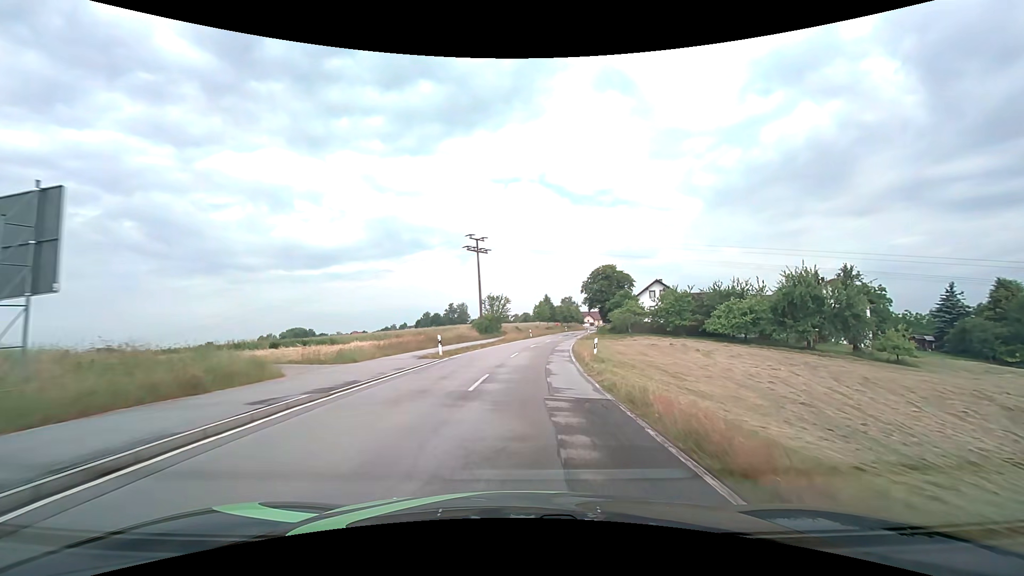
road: tertiary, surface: asphalt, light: Day
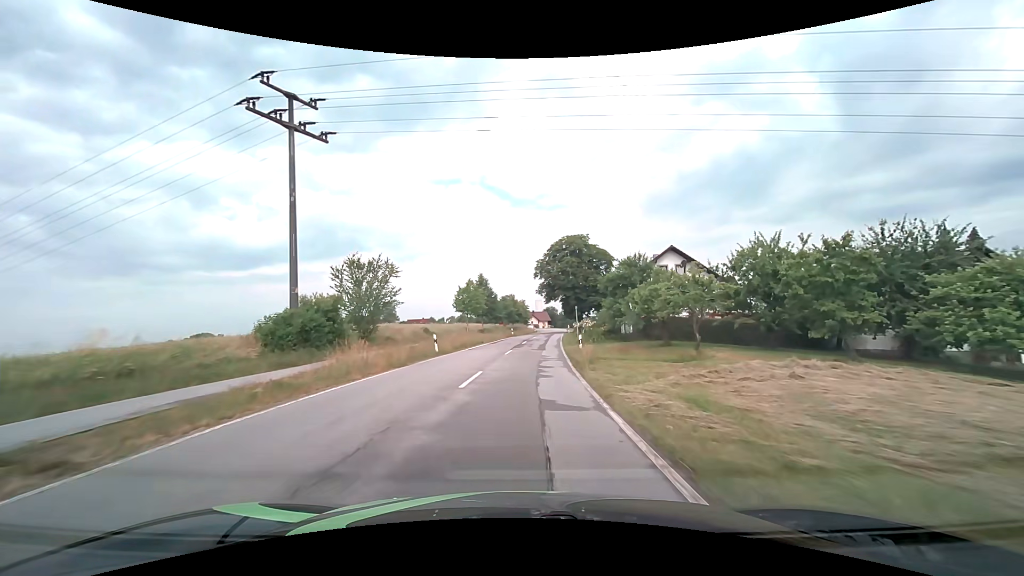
(+2.5, +38.8) m; +7°
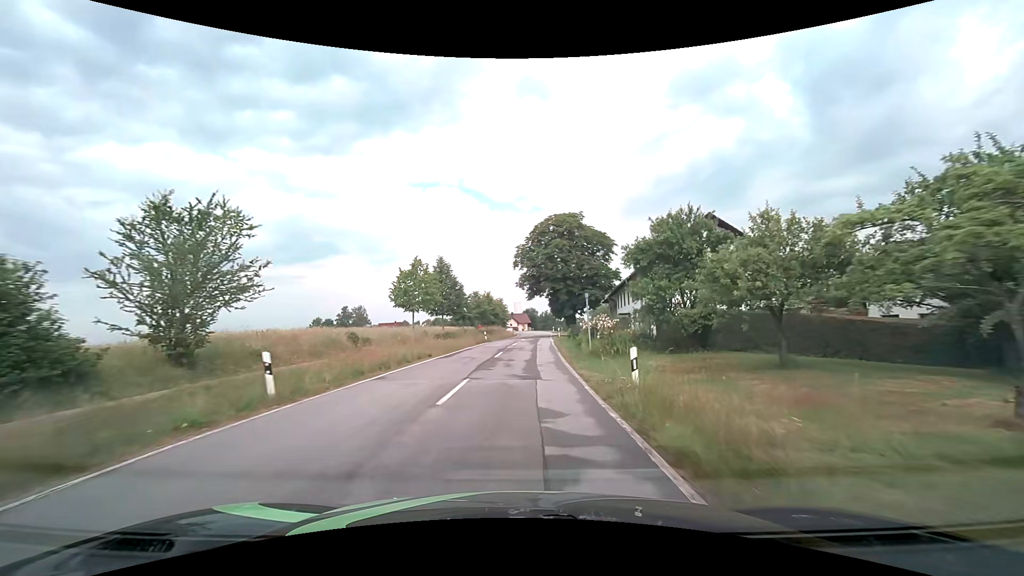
(+0.3, +15.5) m; +2°
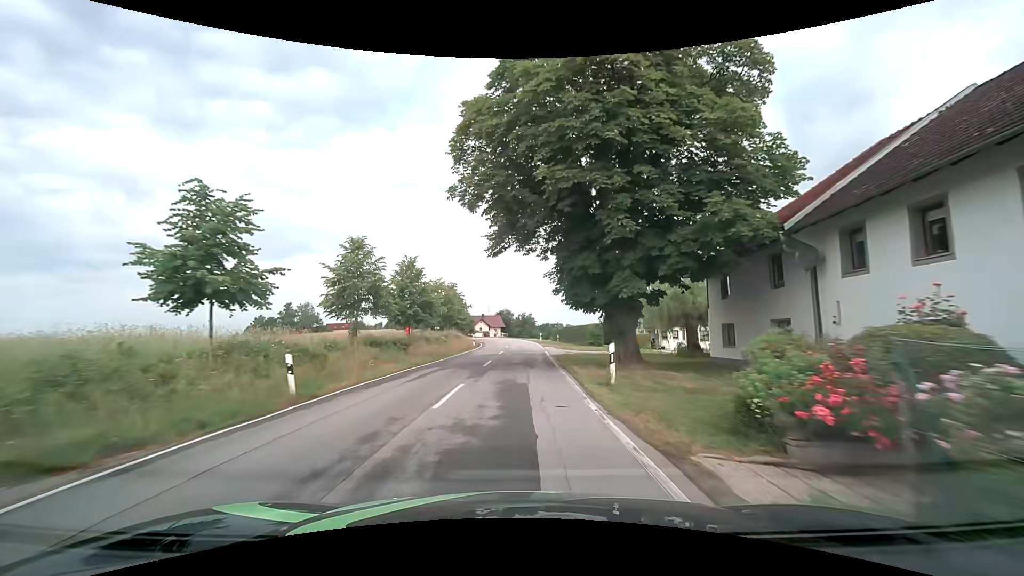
(+1.2, +39.2) m; +3°
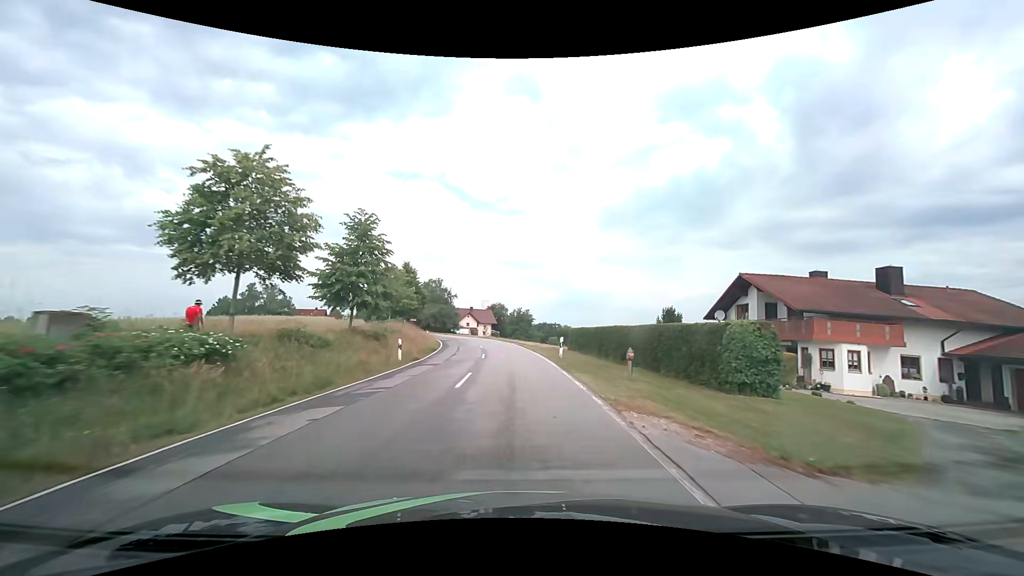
(+0.4, +31.9) m; +1°
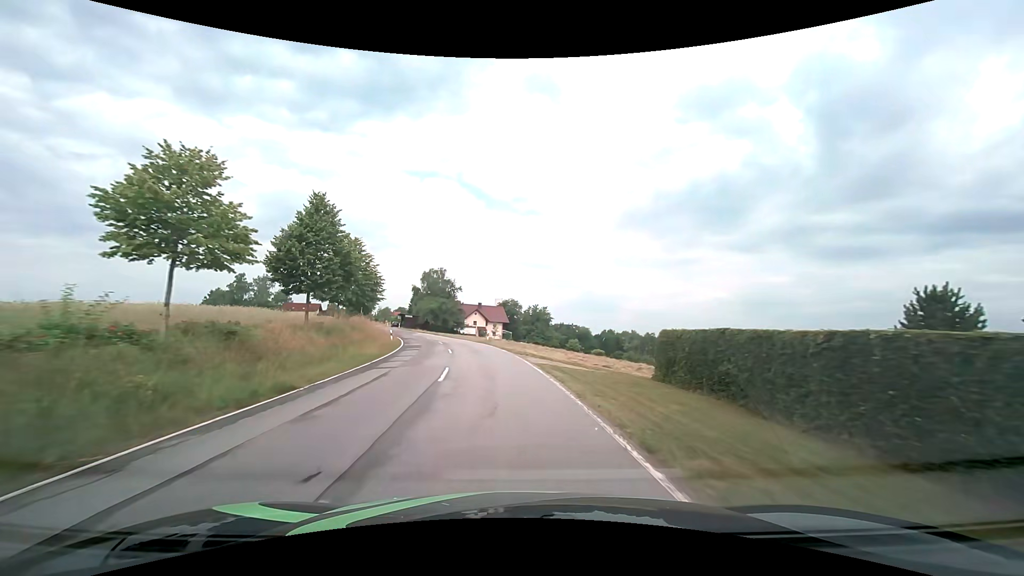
(-0.1, +24.1) m; -1°
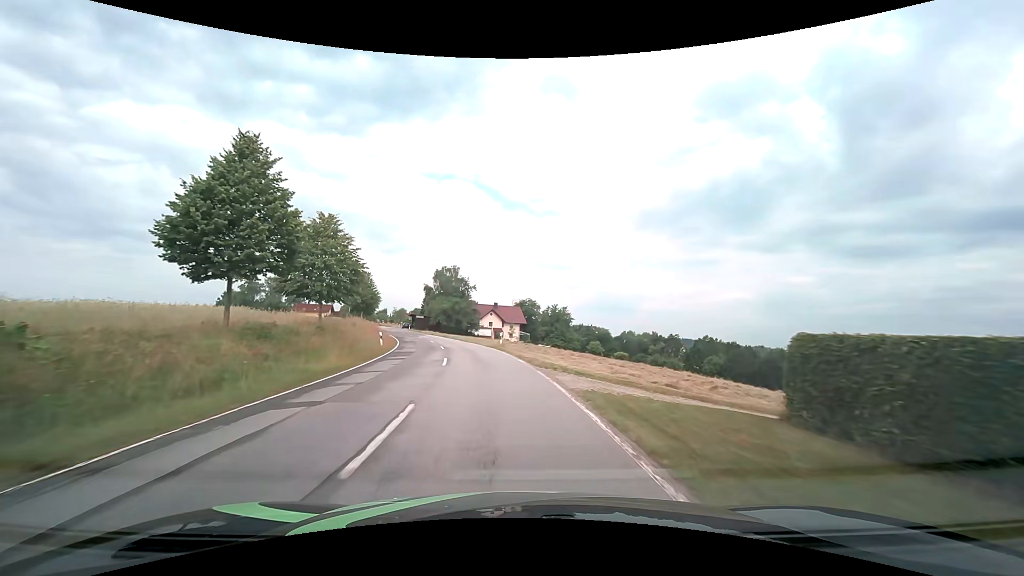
(-0.1, +8.0) m; -2°
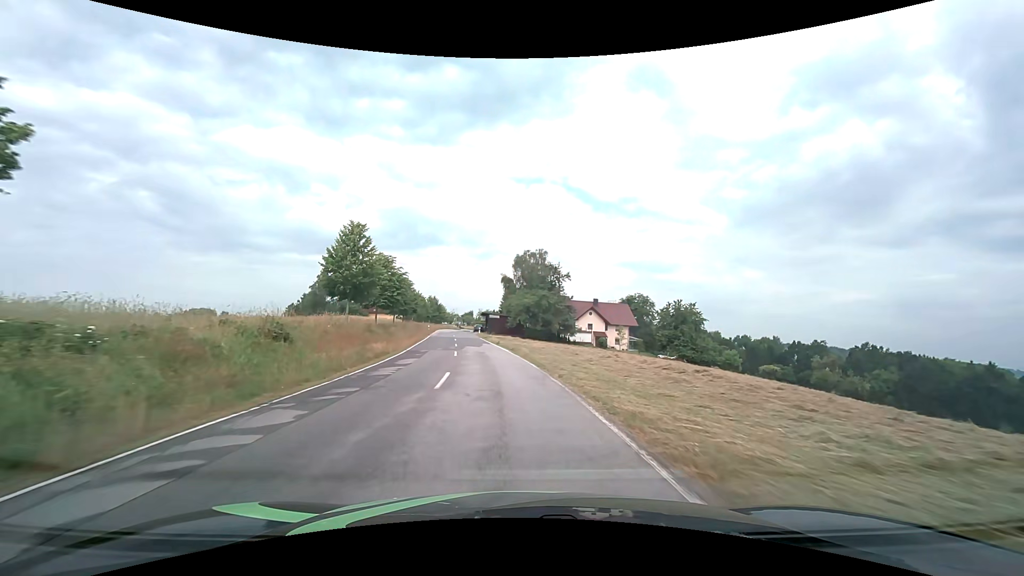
(-2.9, +31.8) m; -11°
(0, +10) (-1, +20) (-2, +30) (-3, +40) (-4, +50) (-6, +60) (-7, +70) (-9, +79) (-10, +89) (-11, +99) m
